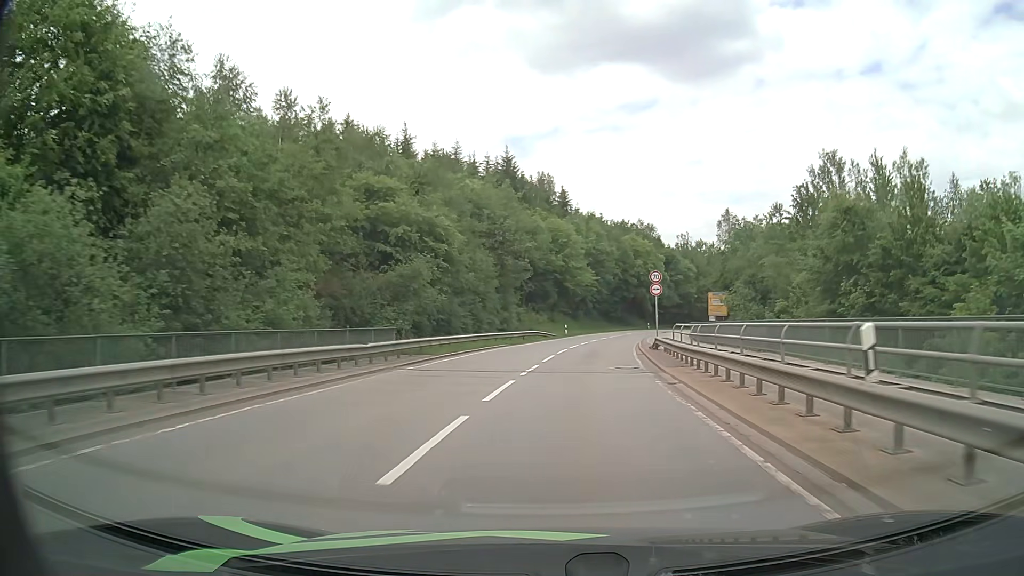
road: secondary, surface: asphalt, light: Day
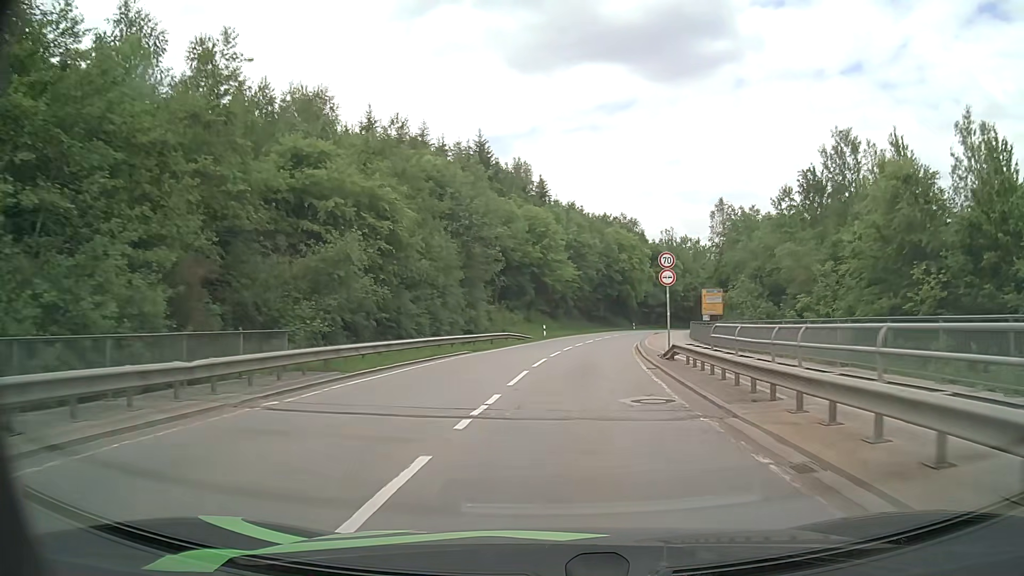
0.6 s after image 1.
(+0.1, +8.8) m; +2°
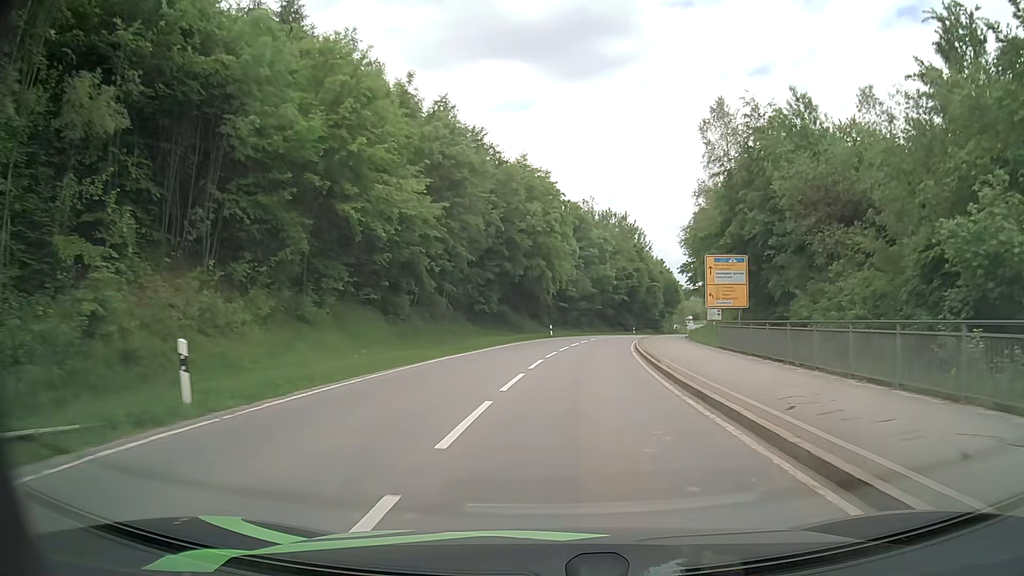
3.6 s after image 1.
(+3.3, +43.2) m; +9°
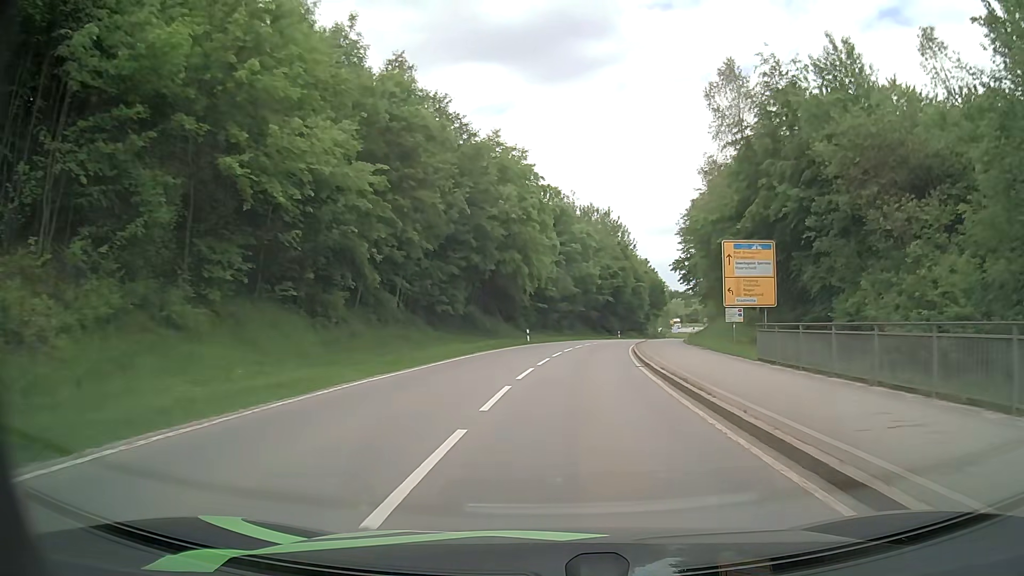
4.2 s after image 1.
(+0.2, +8.5) m; +2°
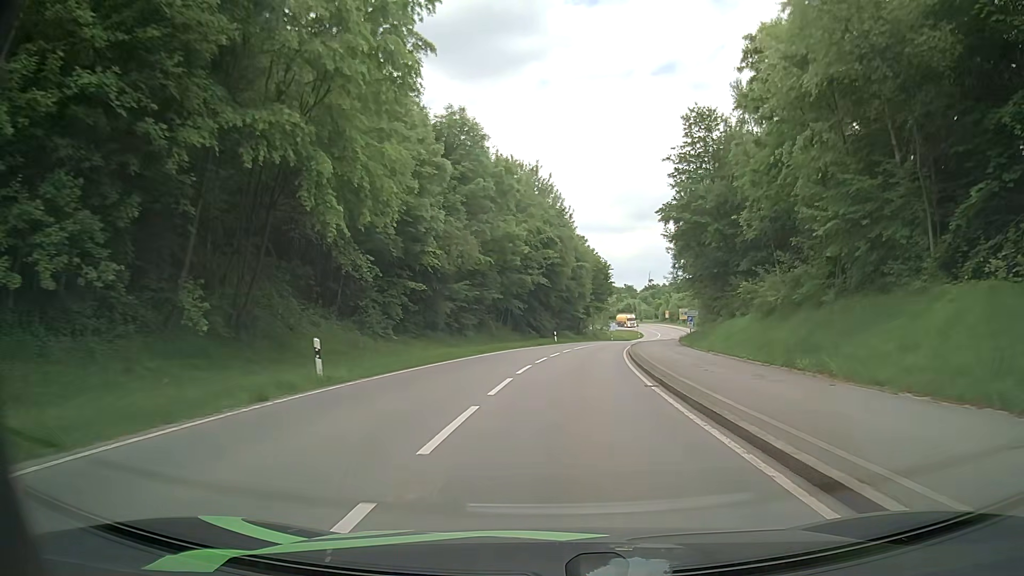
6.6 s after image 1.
(+1.9, +33.5) m; +7°
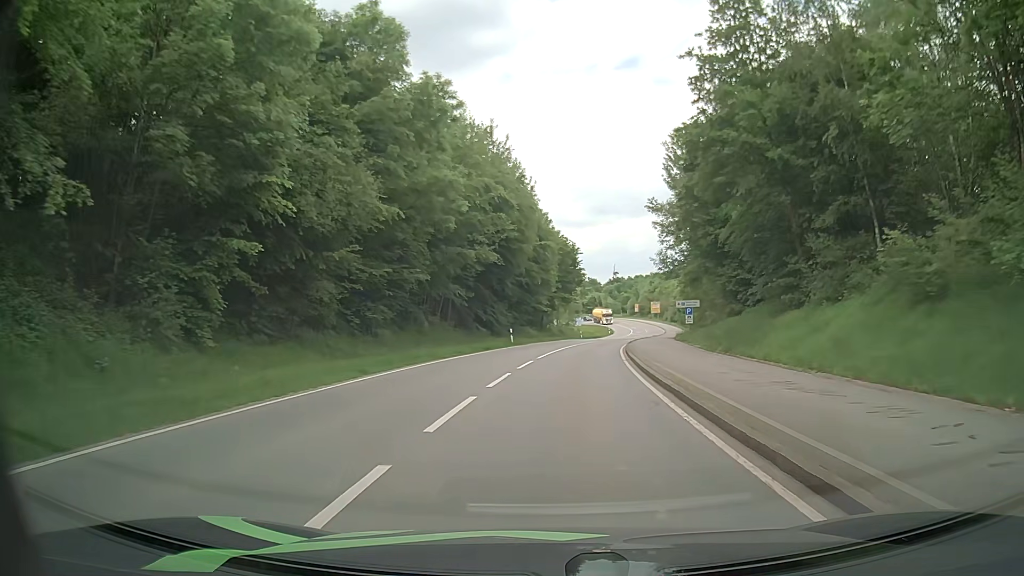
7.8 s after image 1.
(+0.4, +16.6) m; +2°
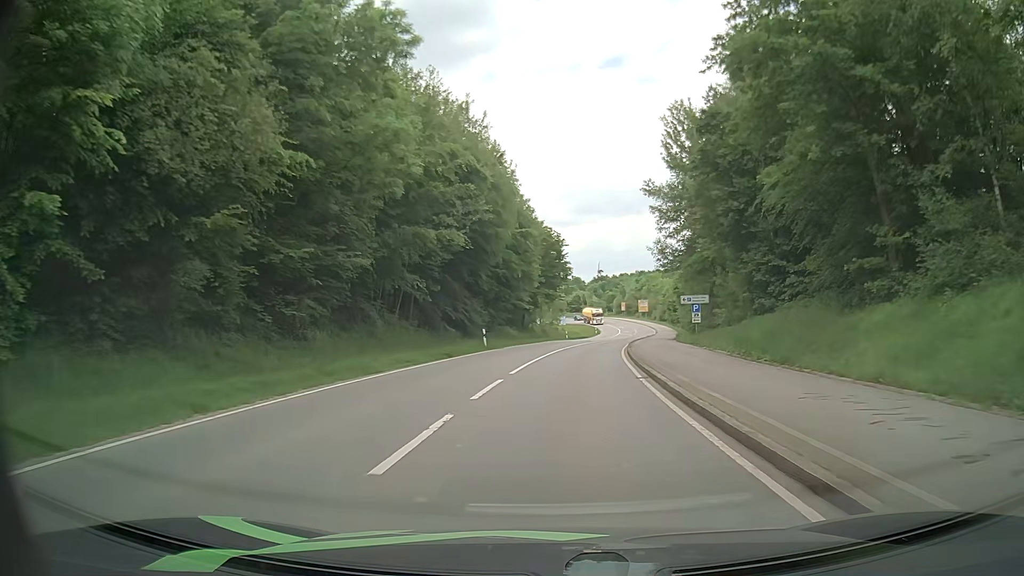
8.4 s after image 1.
(+0.2, +8.3) m; +1°
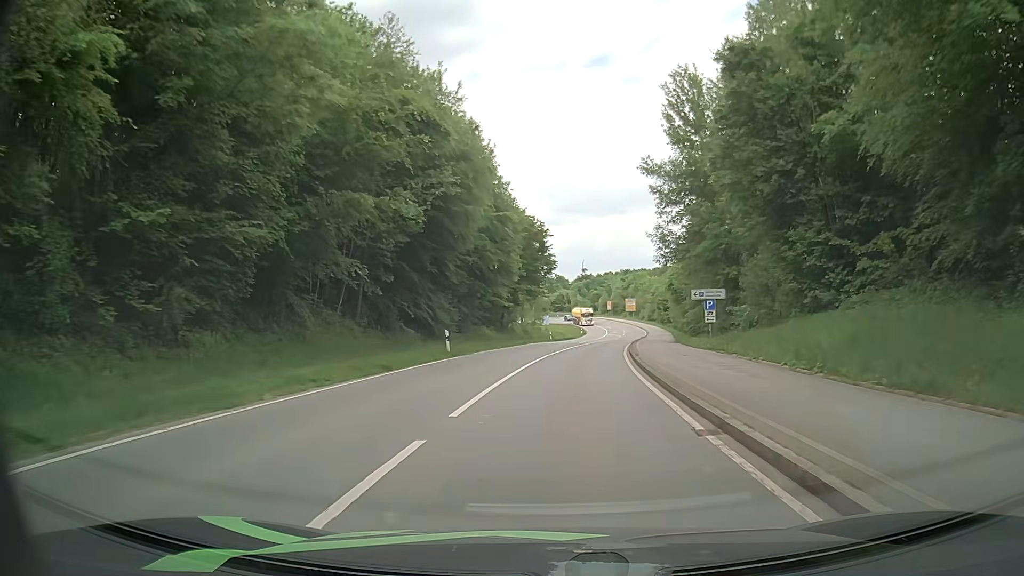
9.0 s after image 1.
(+0.2, +8.3) m; +2°
